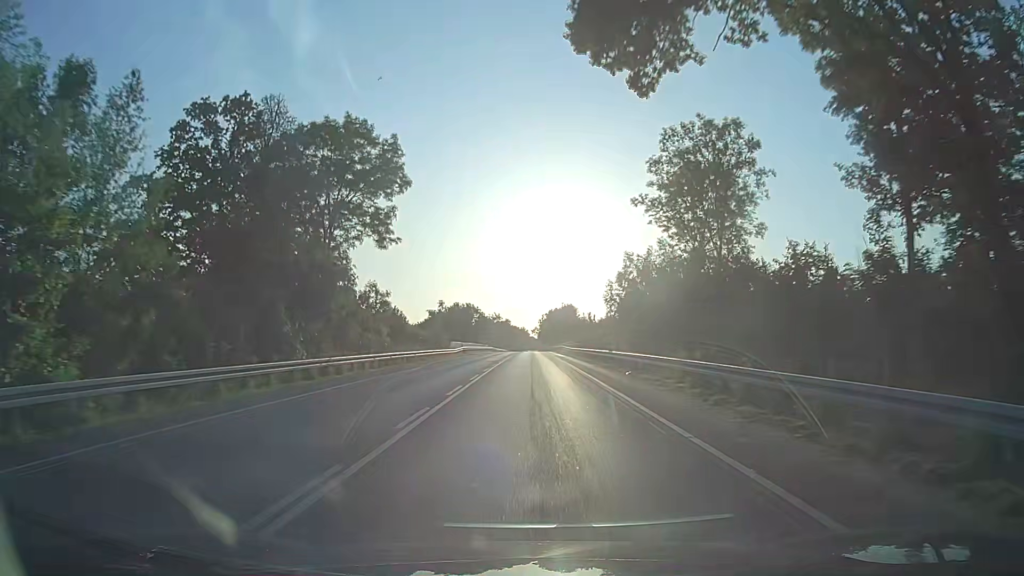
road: secondary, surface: asphalt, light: Day
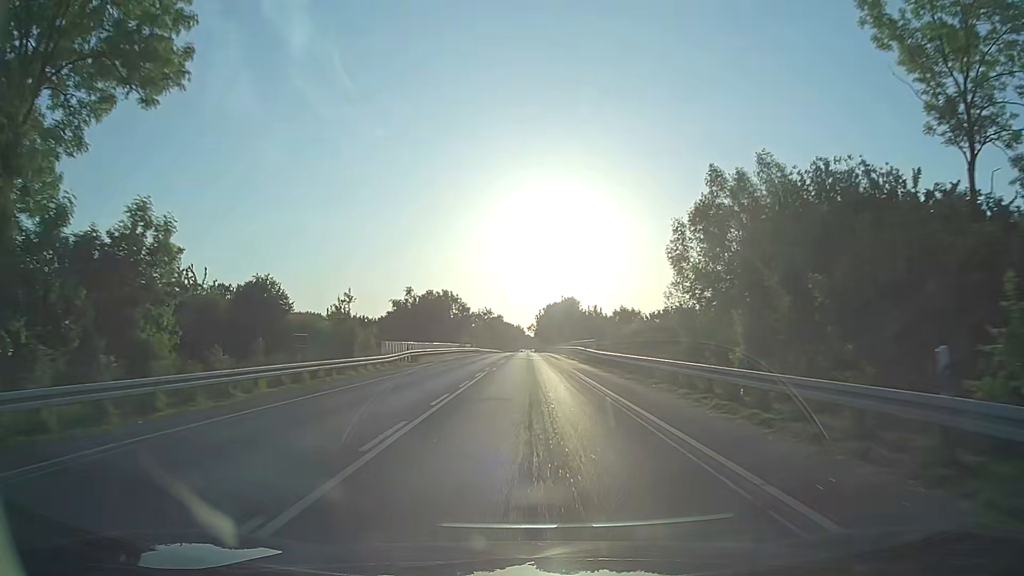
(+0.2, +33.3) m; +1°
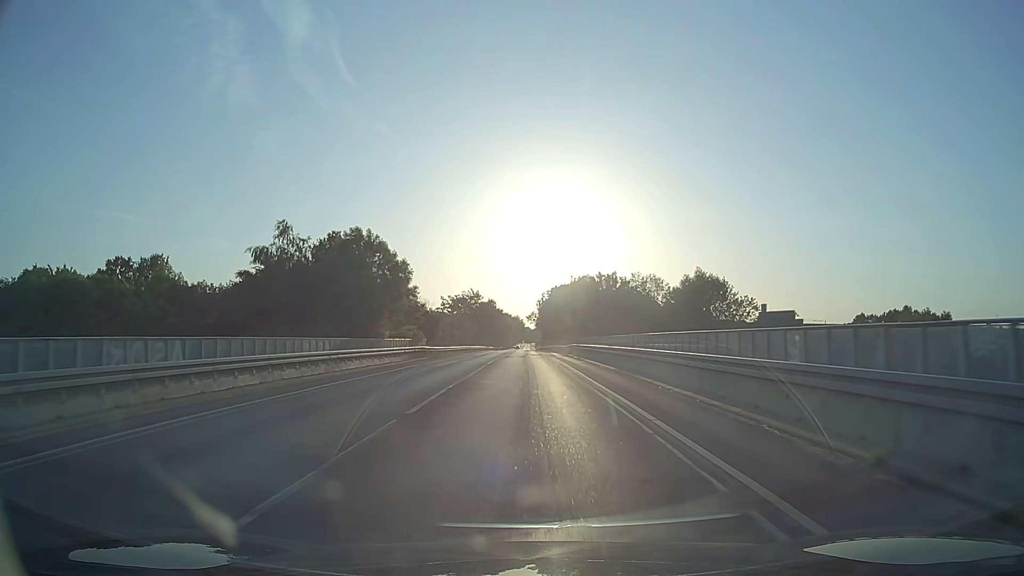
(0.0, +55.8) m; 0°
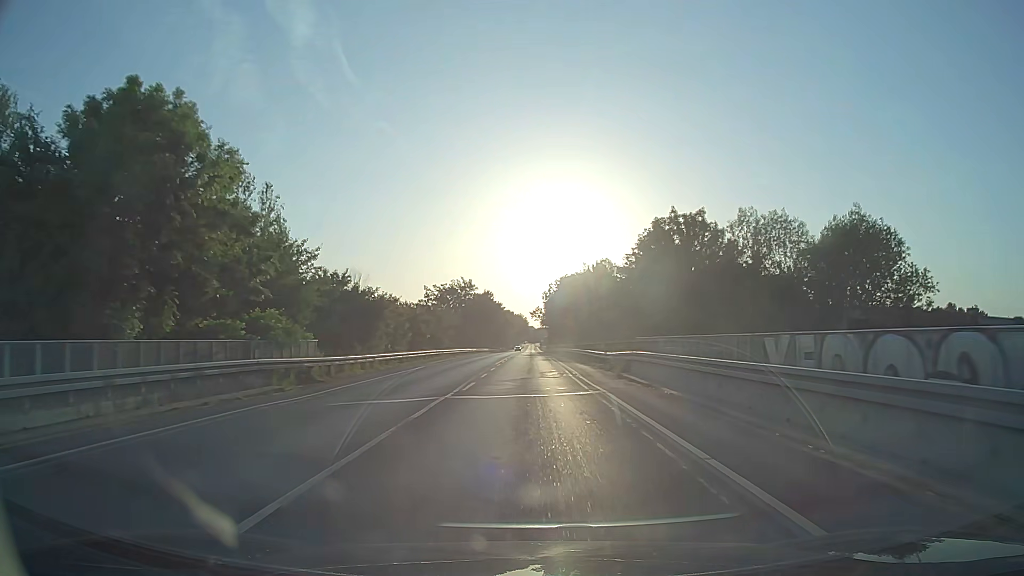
(0.0, +33.3) m; 0°
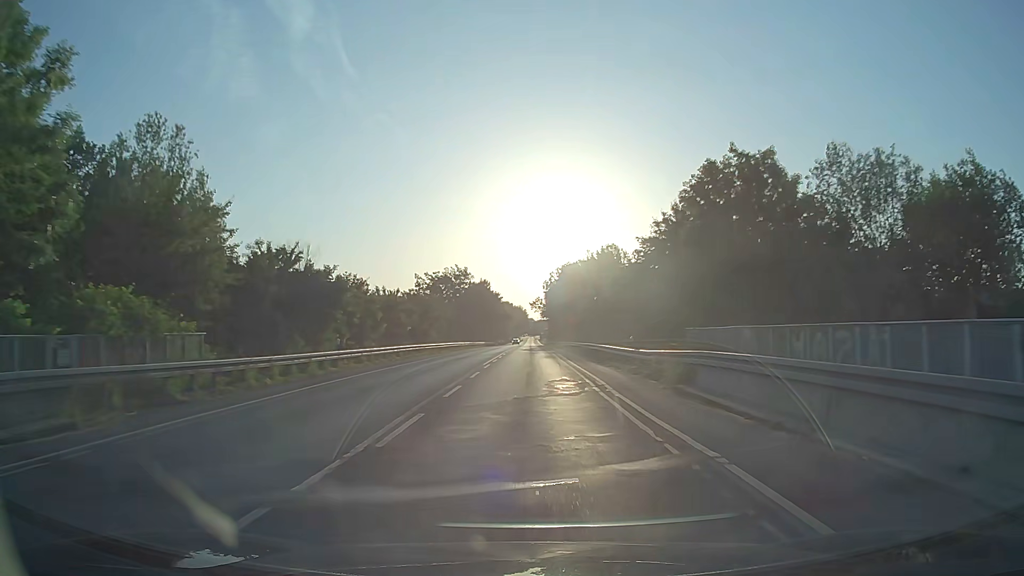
(0.0, +10.7) m; 0°
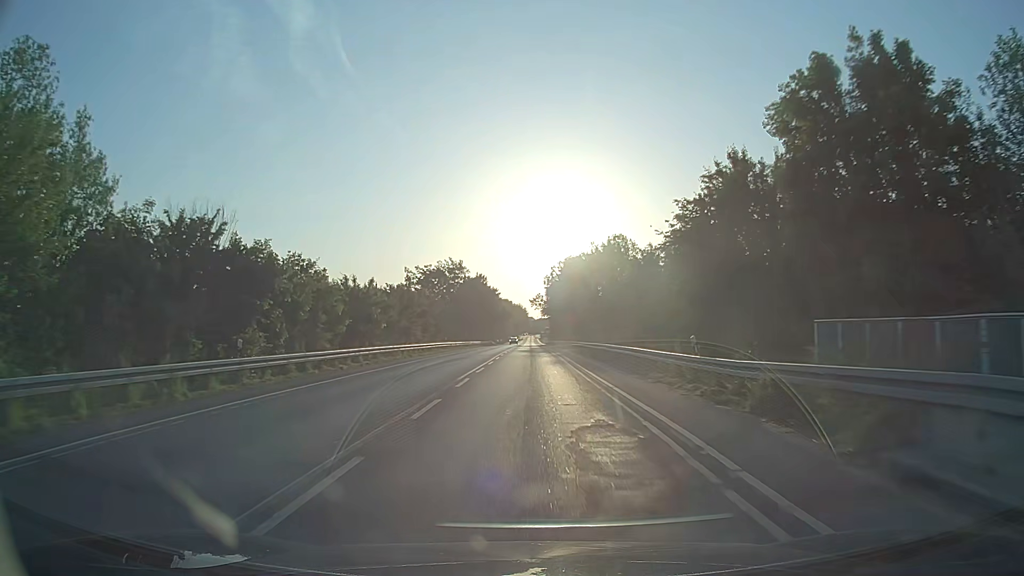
(0.0, +10.3) m; 0°
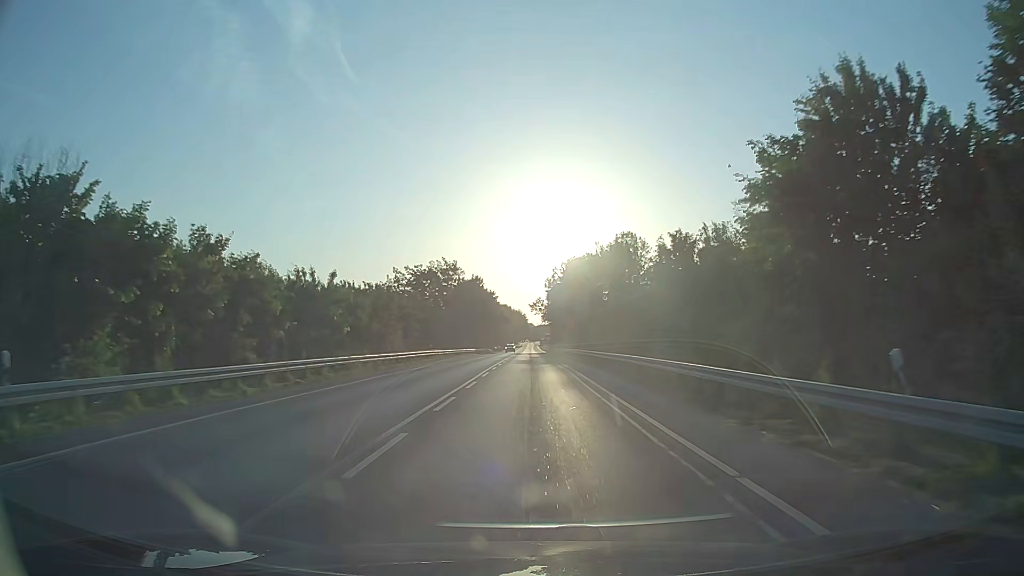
(-0.1, +10.0) m; -1°
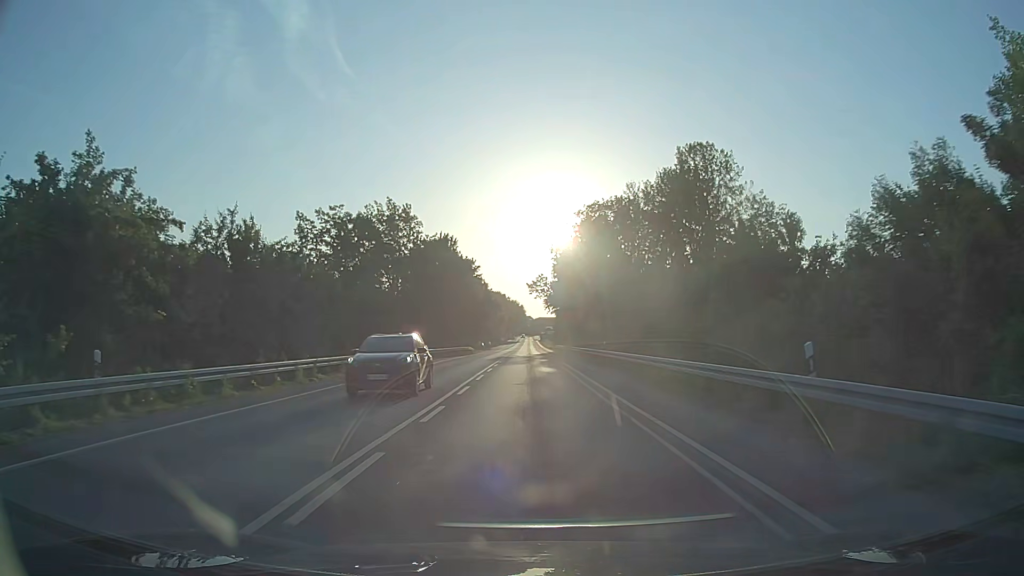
(+0.4, +45.1) m; +1°
(0, +10) (0, +20) (0, +30) (0, +40) (0, +50) (0, +60) (0, +70) (0, +80) (0, +90) (0, +100) m
